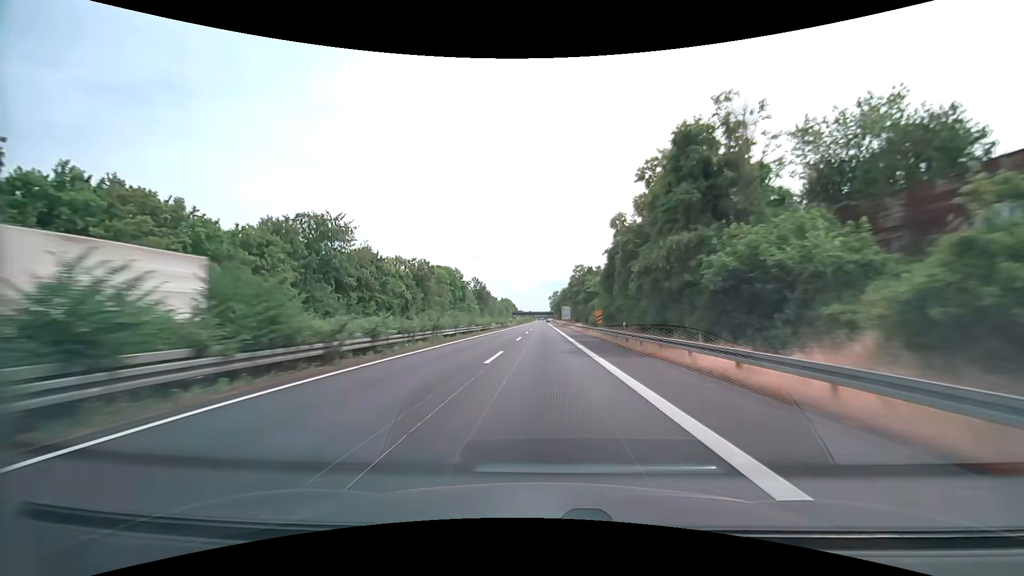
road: trunk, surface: asphalt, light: Day
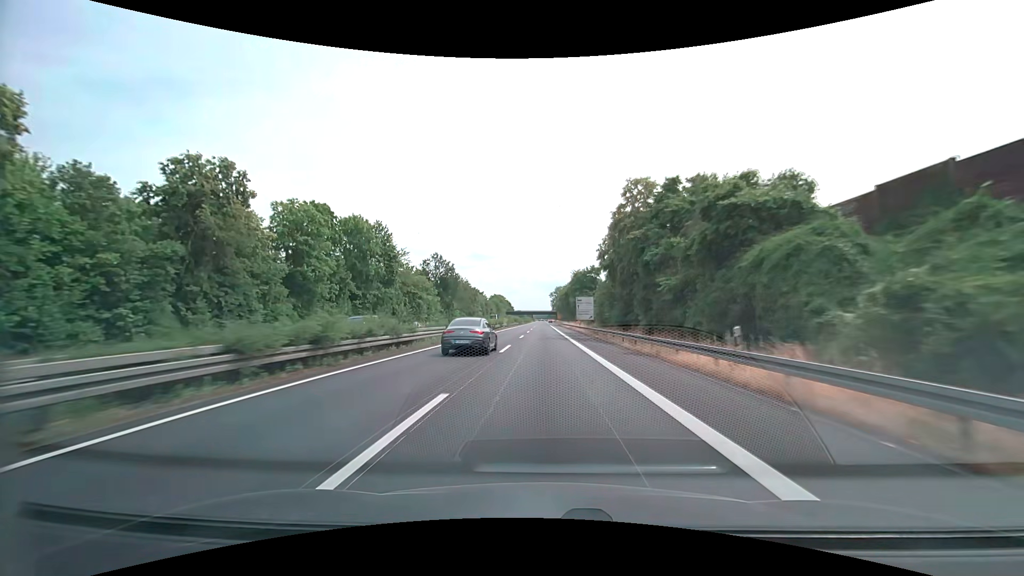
(-0.1, +66.4) m; 0°
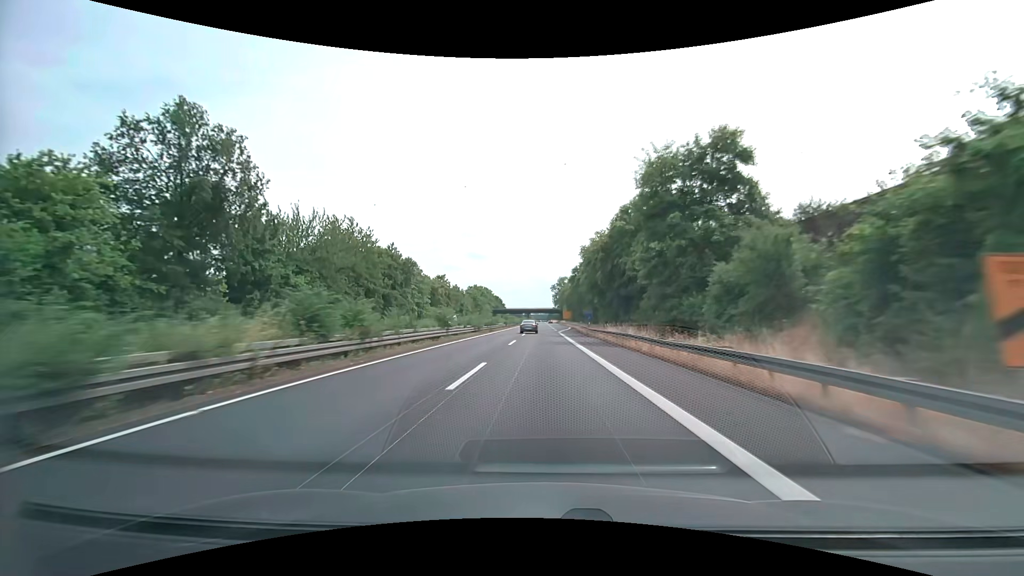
(0.0, +83.1) m; 0°
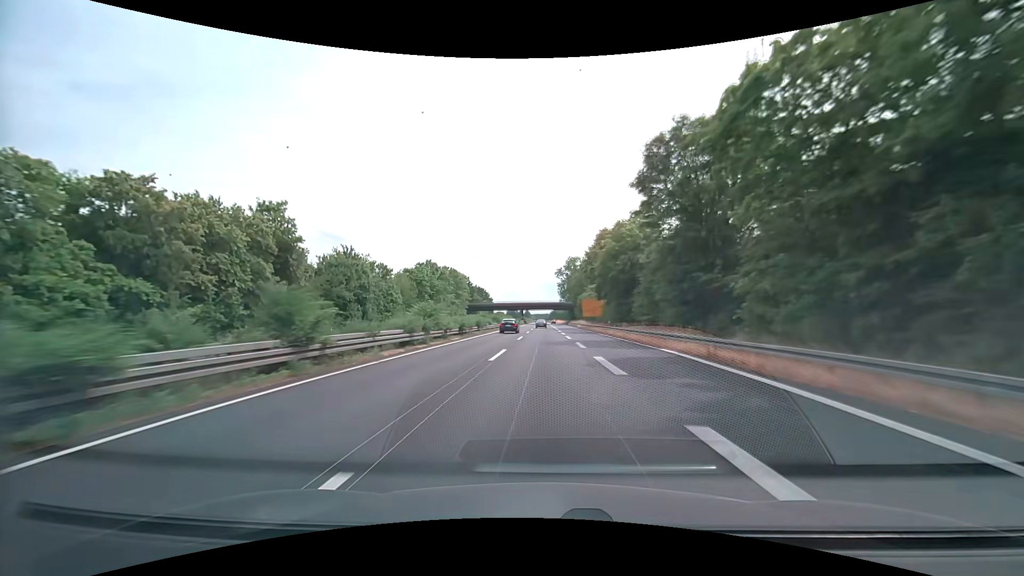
(0.0, +83.0) m; 0°
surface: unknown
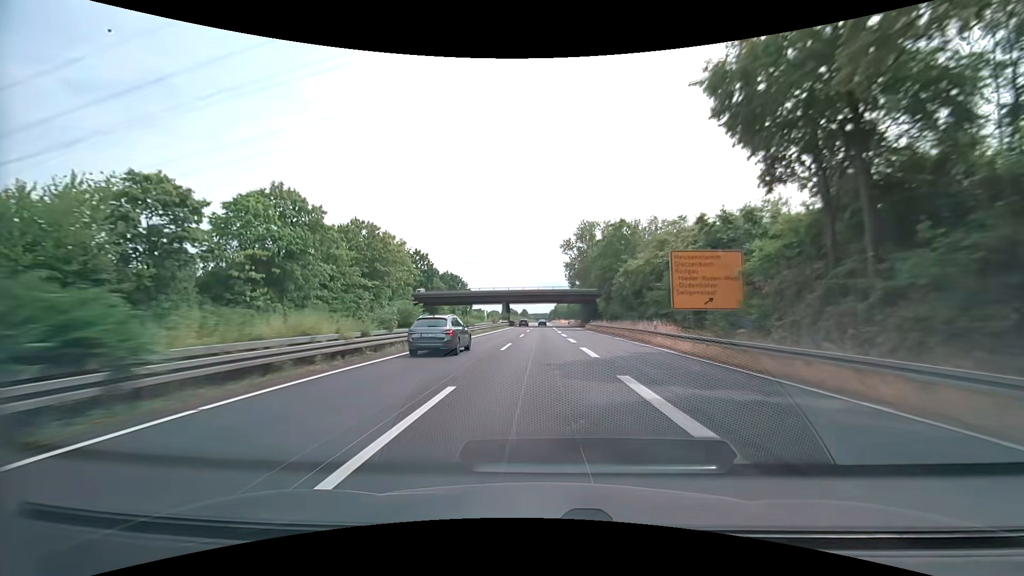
(+0.1, +66.4) m; 0°
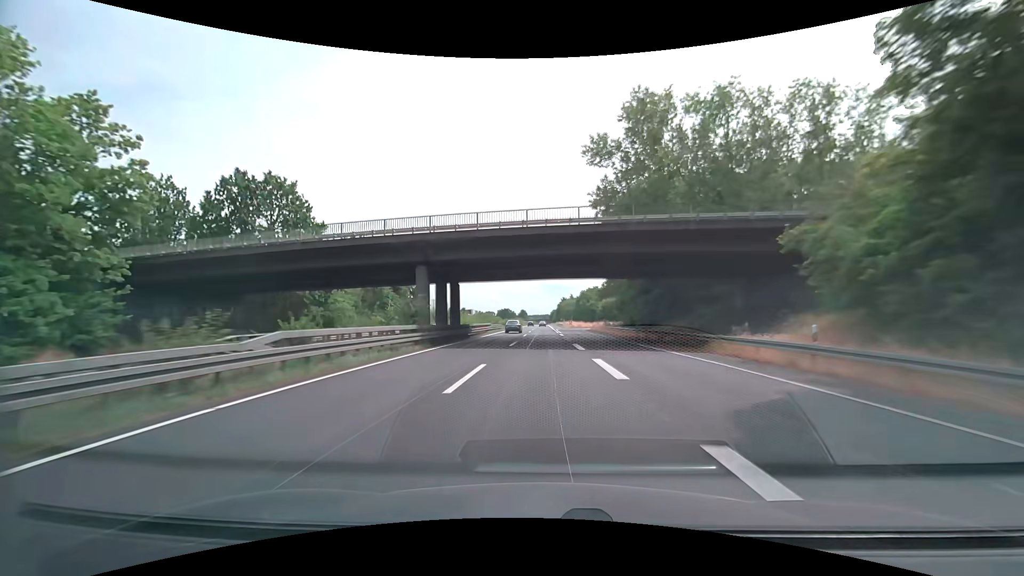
(+0.2, +66.4) m; 0°
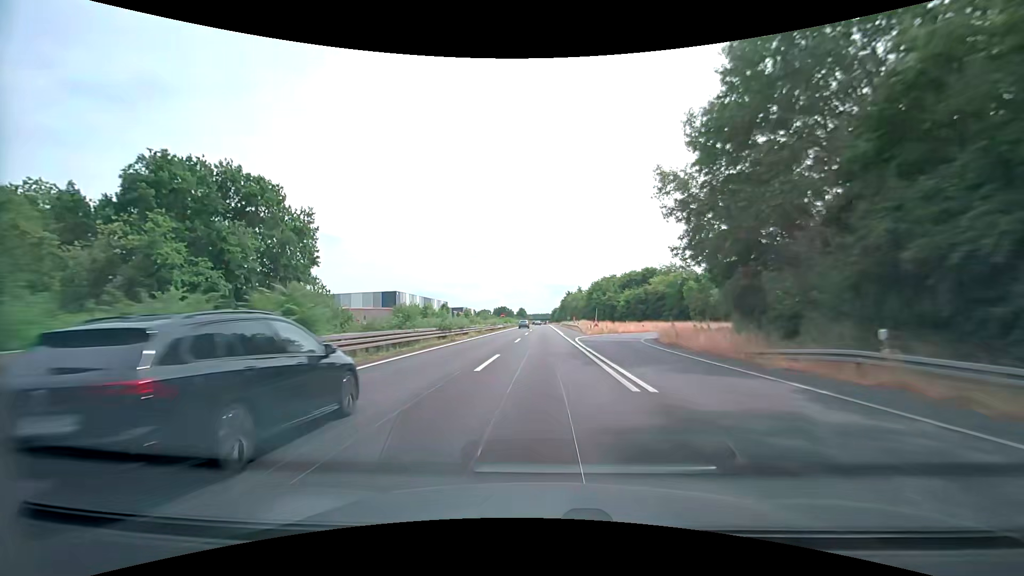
(-0.2, +49.8) m; 0°
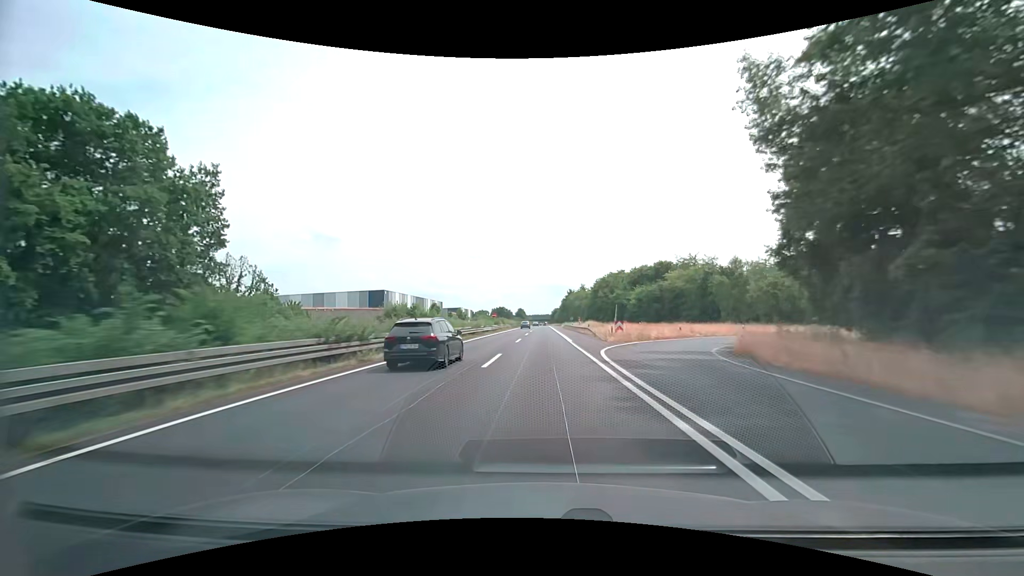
(0.0, +16.6) m; 0°
(0, +10) (0, +20) (0, +30) (0, +40) (0, +50) (0, +60) (0, +70) (0, +80) (0, +90) (0, +100) m
